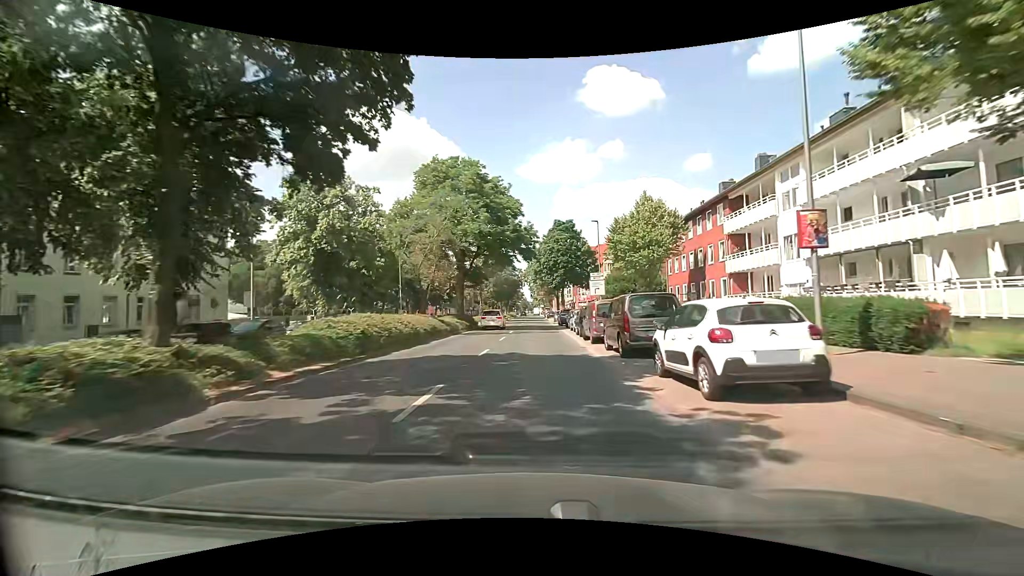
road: secondary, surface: asphalt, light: Day
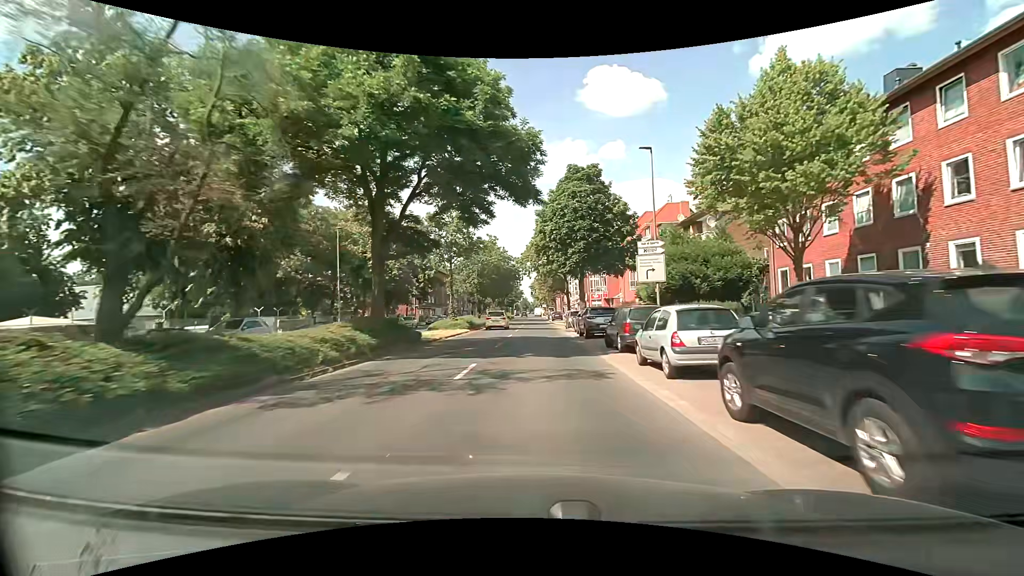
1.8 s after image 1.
(-0.2, +23.0) m; 0°
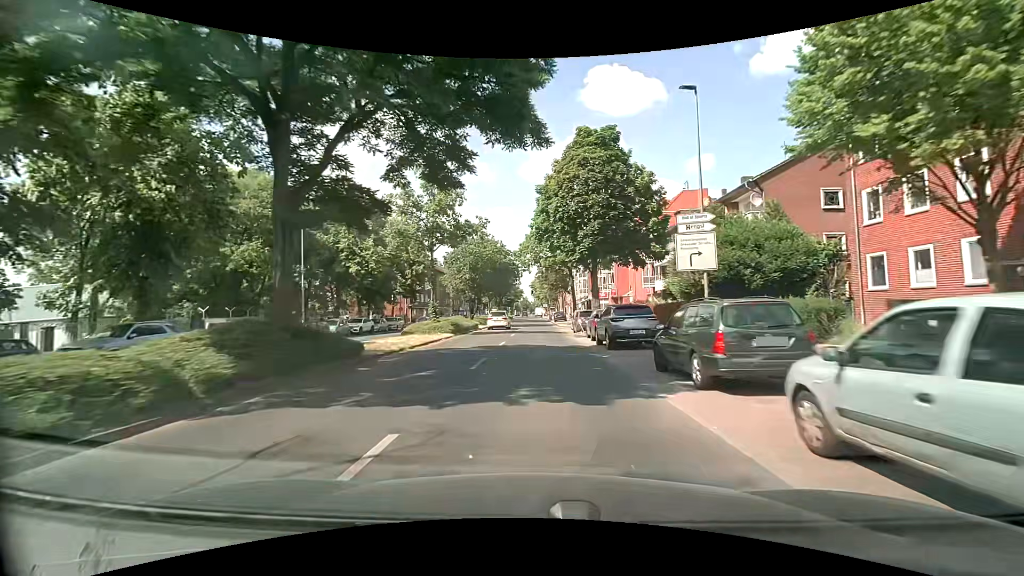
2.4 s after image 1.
(0.0, +7.6) m; 0°
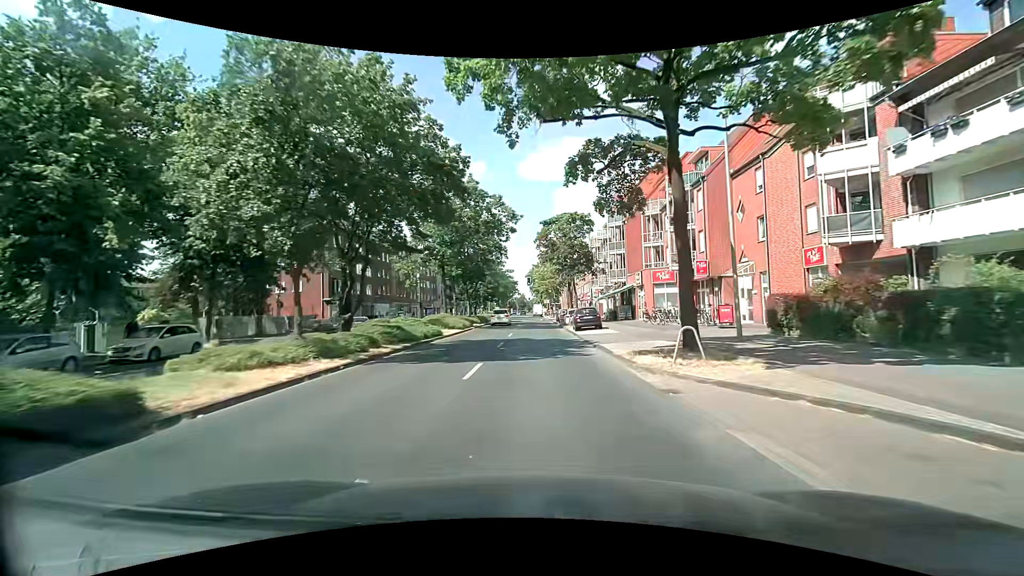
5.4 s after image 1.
(0.0, +37.5) m; -1°
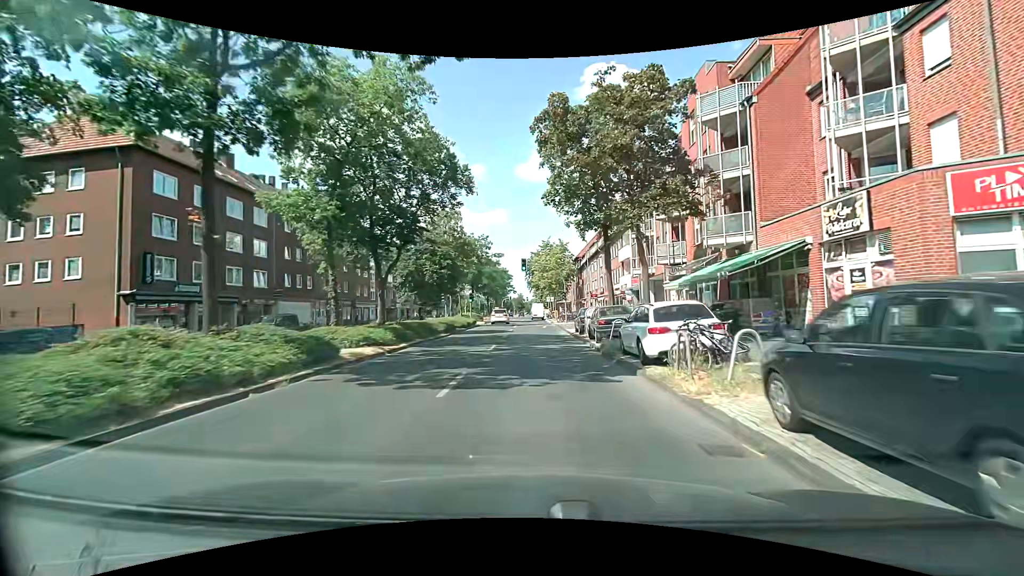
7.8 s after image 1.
(+0.5, +29.1) m; +1°
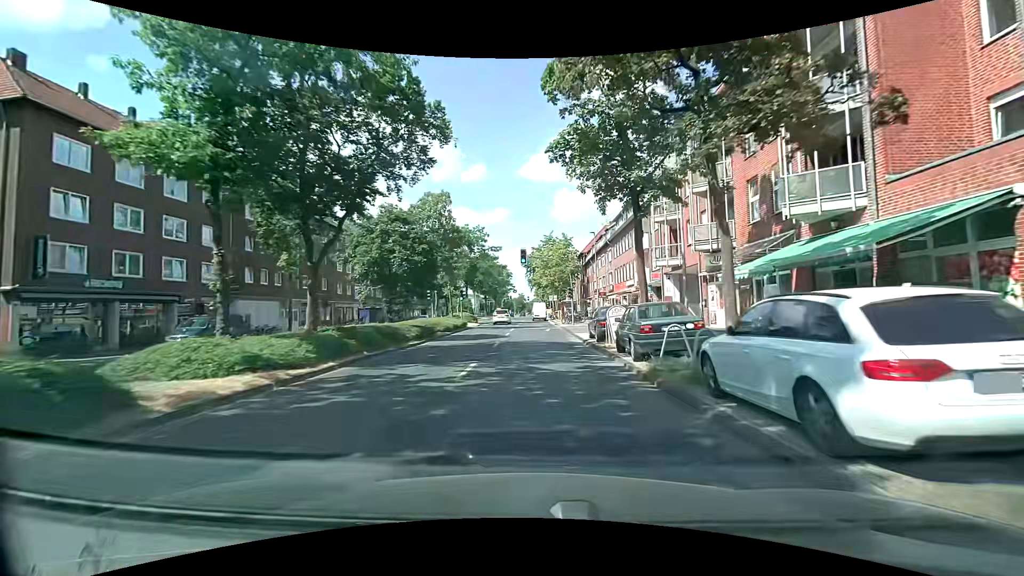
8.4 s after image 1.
(0.0, +7.0) m; 0°
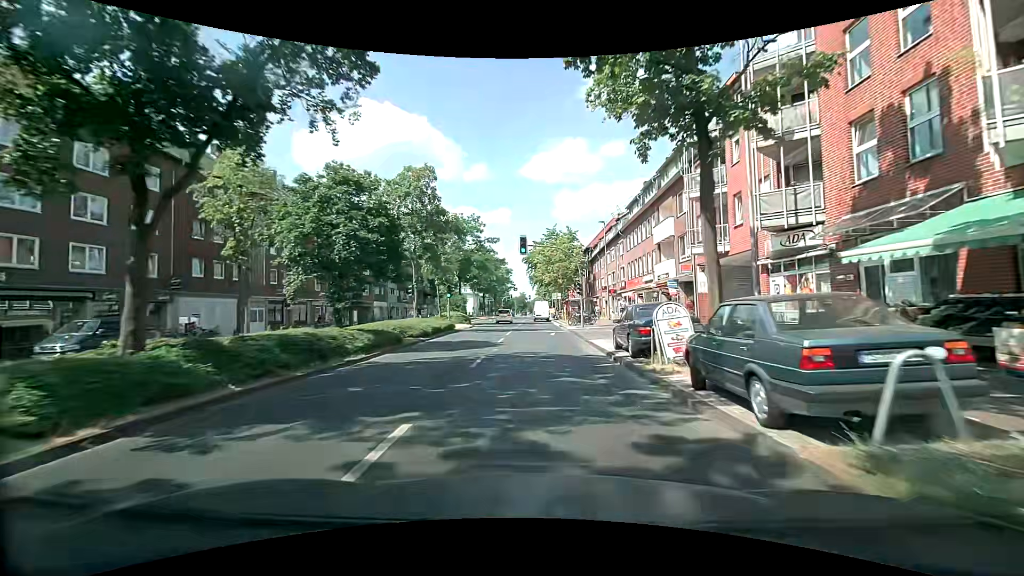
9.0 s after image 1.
(0.0, +6.8) m; 0°
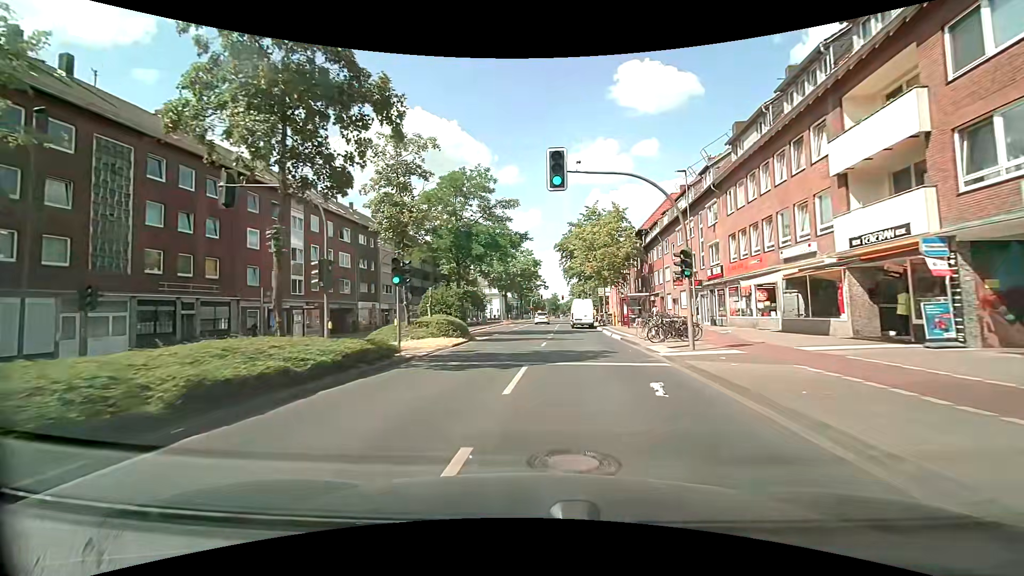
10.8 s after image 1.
(-0.2, +18.9) m; -3°
(0, +10) (0, +20) (0, +30) (0, +40) (0, +50) (+1, +60) (+2, +70) (+4, +80) (+5, +90) (+6, +100) m
